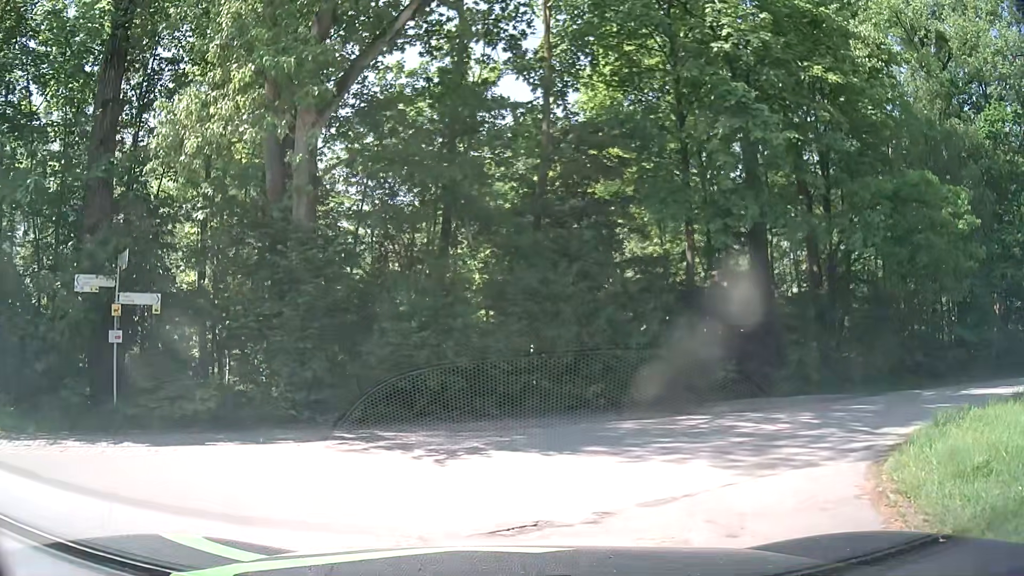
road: residential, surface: asphalt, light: Day
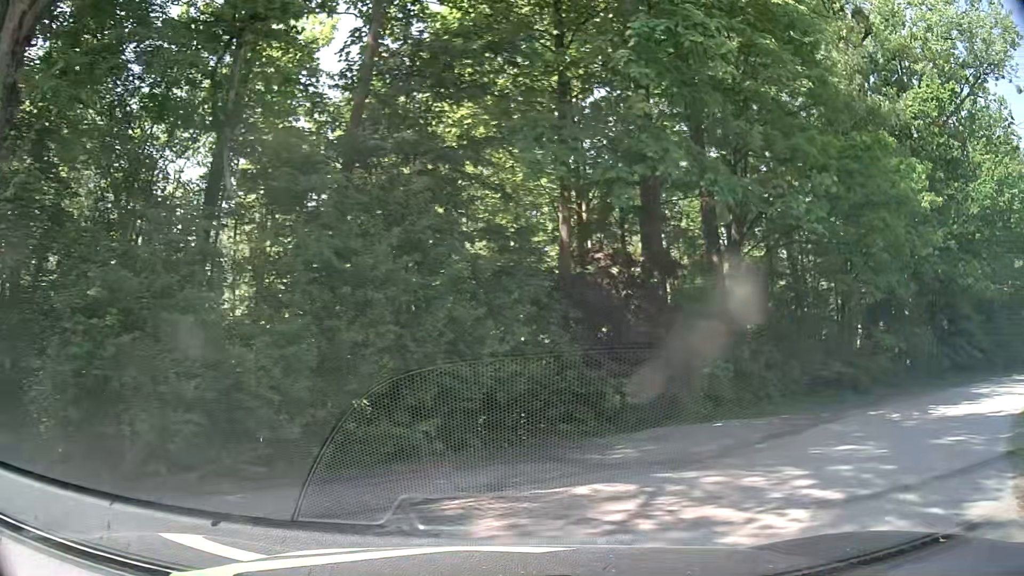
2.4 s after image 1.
(+0.4, +5.9) m; +12°
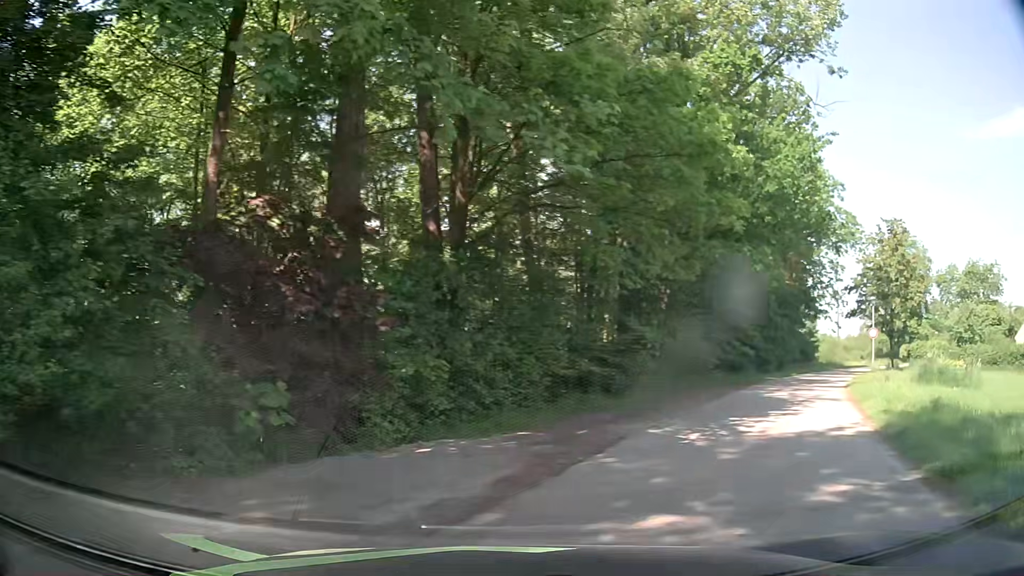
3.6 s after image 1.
(+1.1, +4.7) m; +25°
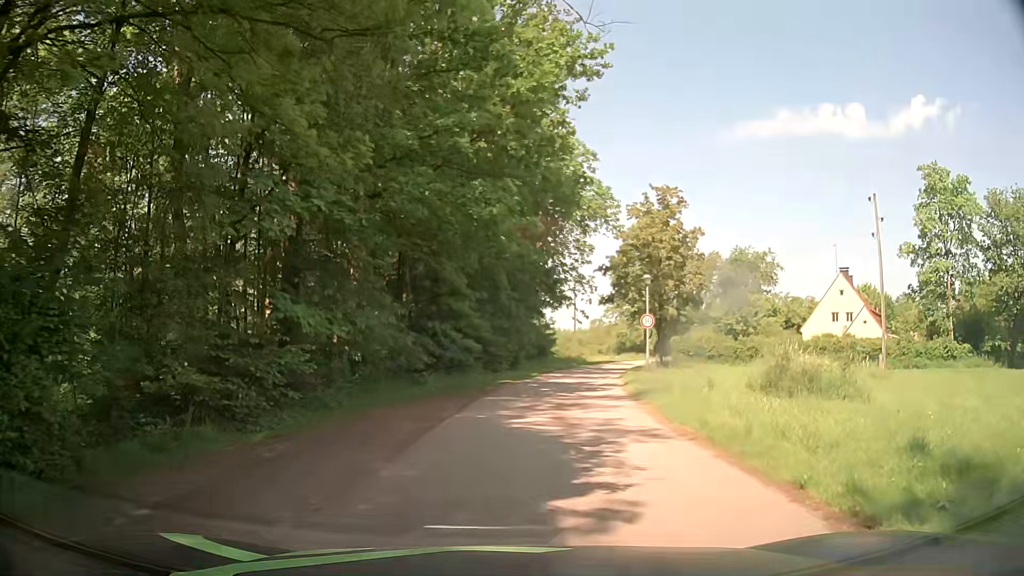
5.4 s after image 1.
(+2.5, +9.5) m; +24°
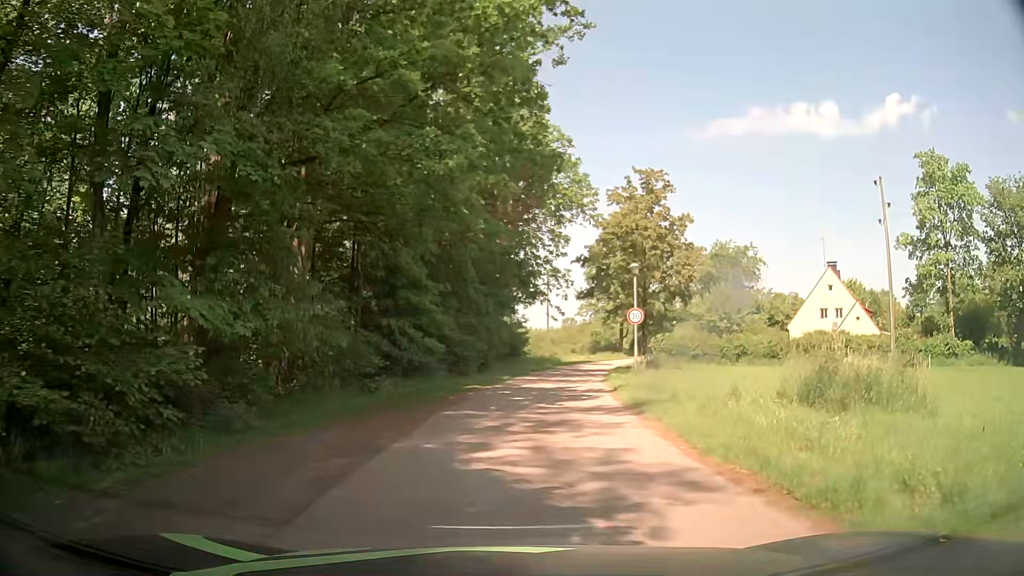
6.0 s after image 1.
(0.0, +3.9) m; +2°
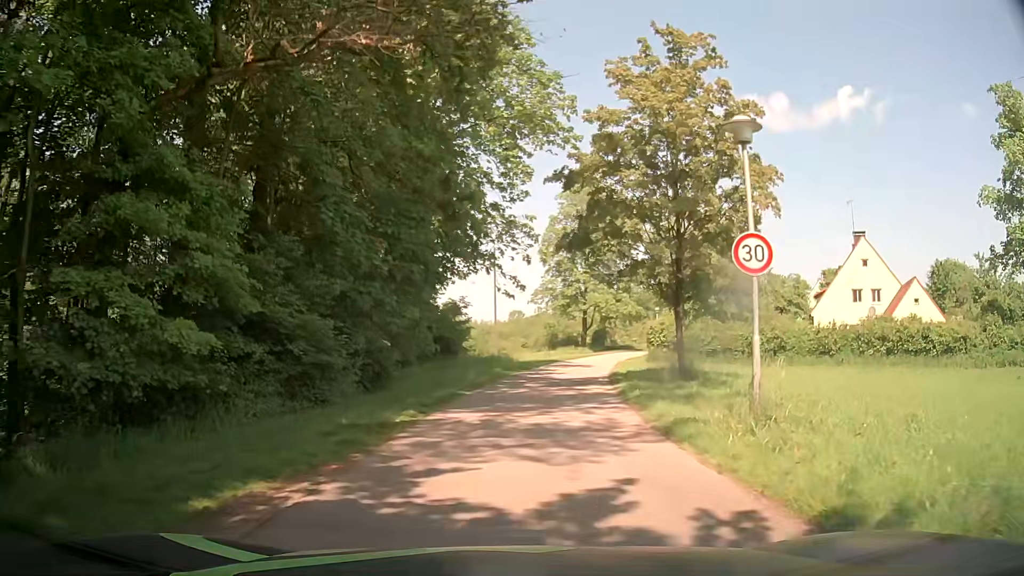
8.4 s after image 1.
(+0.6, +17.1) m; +4°
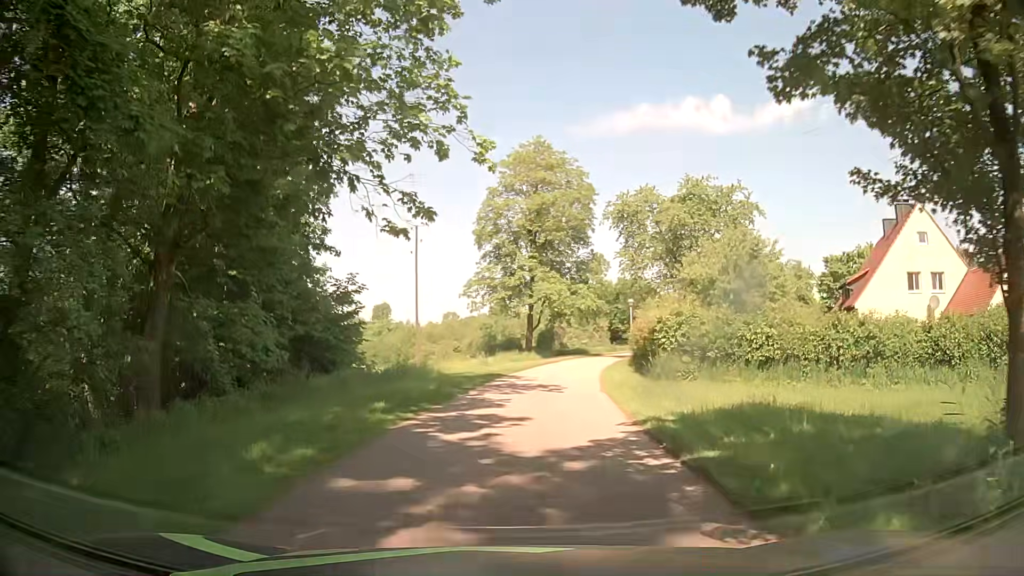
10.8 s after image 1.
(+0.9, +16.2) m; +7°
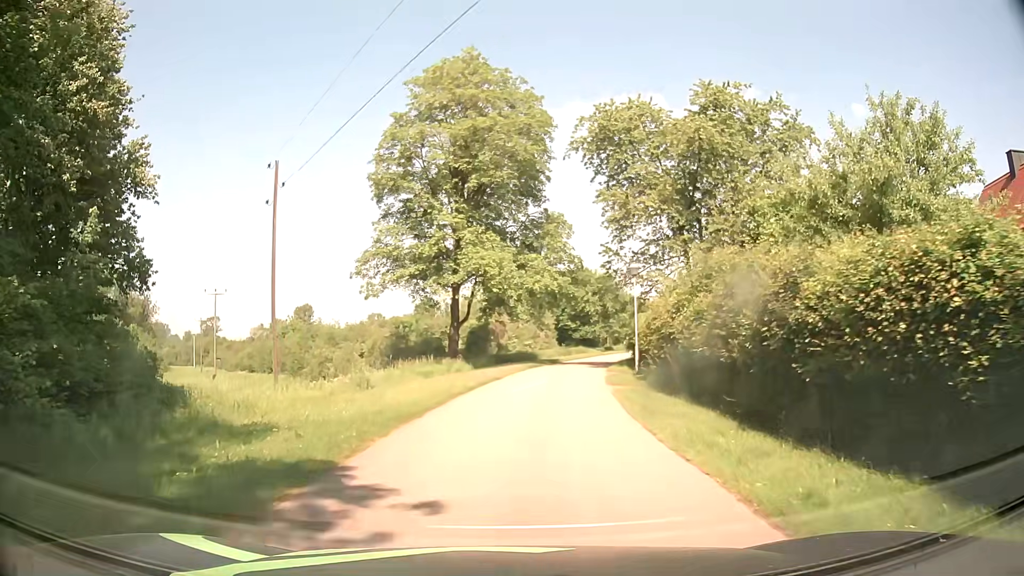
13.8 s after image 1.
(+0.7, +21.7) m; +4°
(0, +10) (+1, +20) (+3, +30) (+5, +40) (+7, +49) (+10, +59) (+13, +68) (+16, +78) (+19, +88) (+22, +97) m
